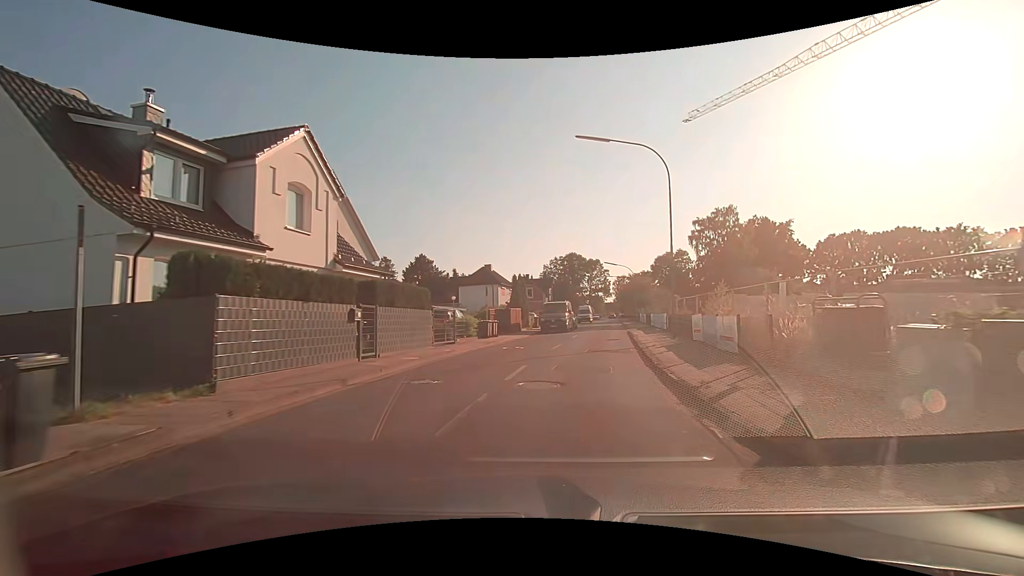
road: residential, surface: asphalt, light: Day
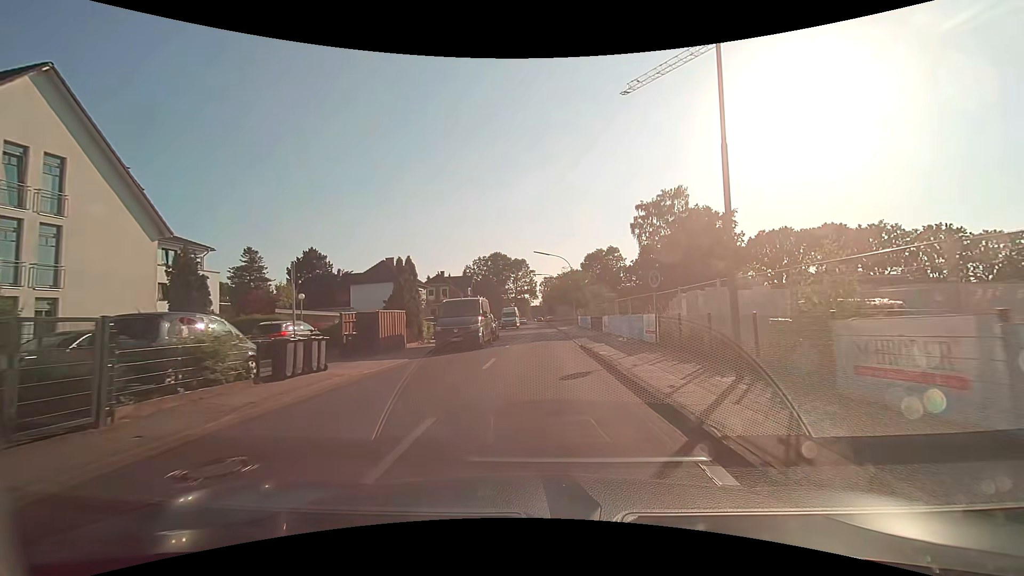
(+1.2, +15.1) m; +8°
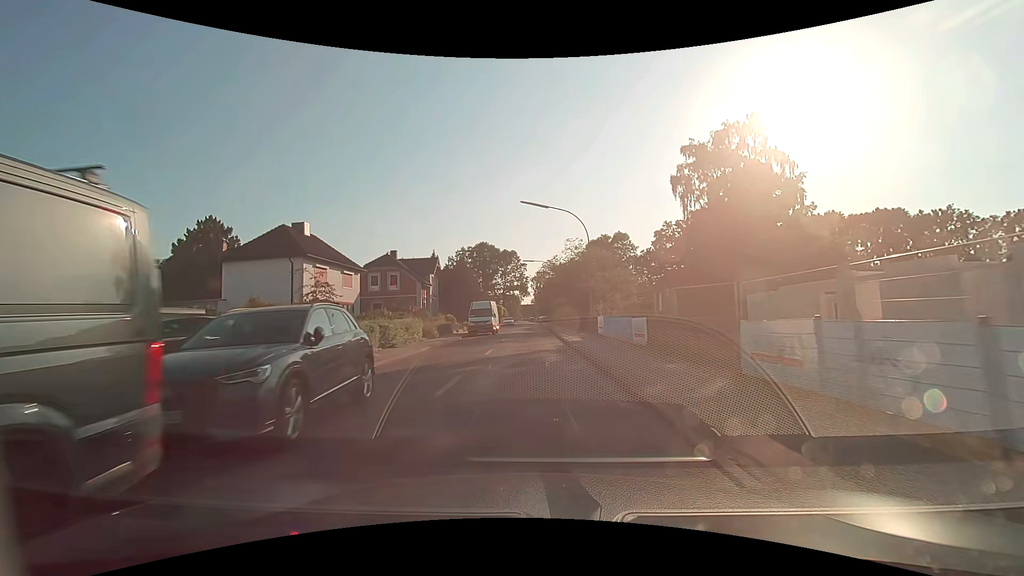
(+0.4, +23.0) m; +1°
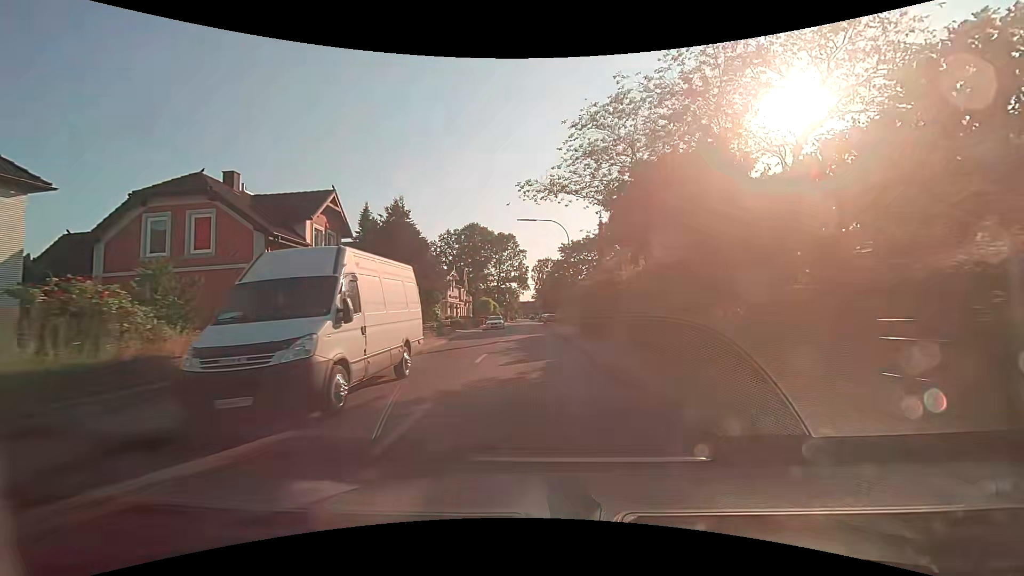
(-0.3, +30.6) m; 0°
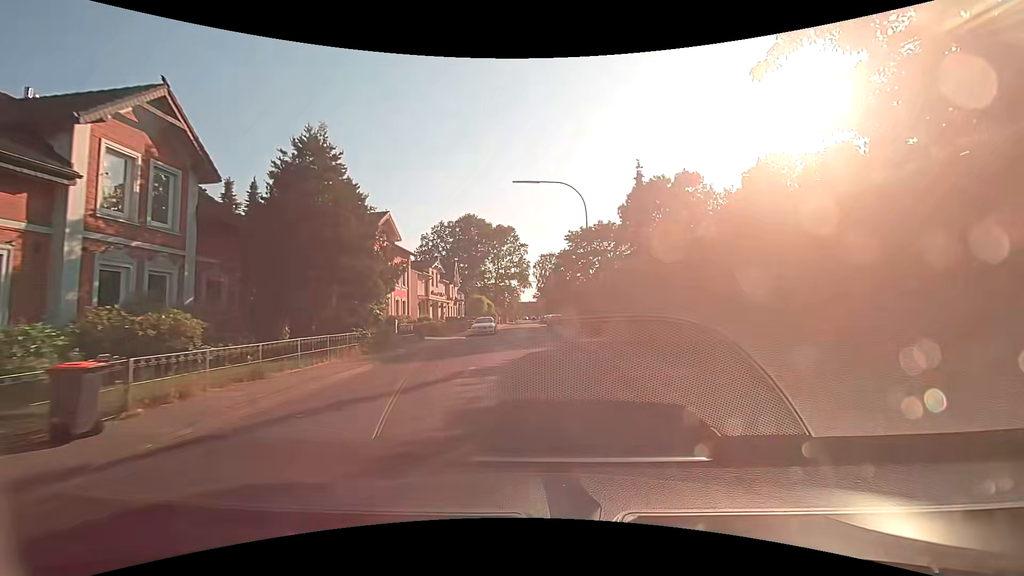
(-0.1, +12.8) m; -1°
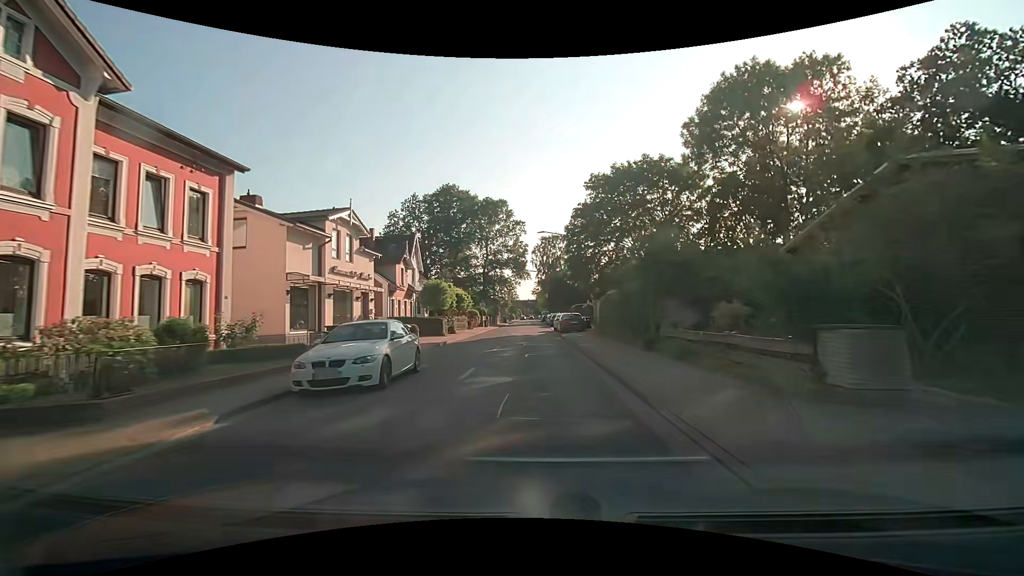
(+0.2, +27.2) m; +1°
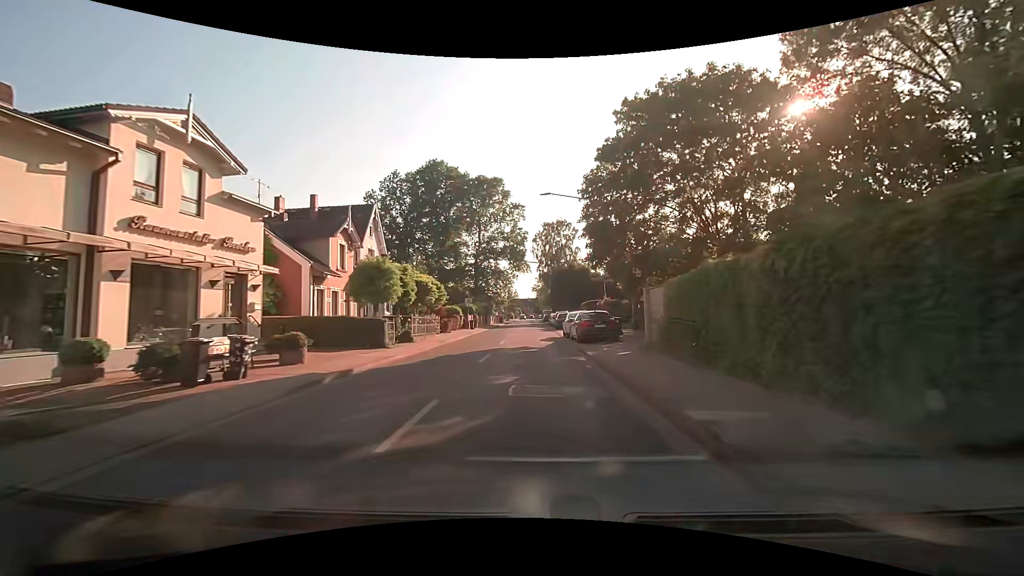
(0.0, +14.2) m; 0°
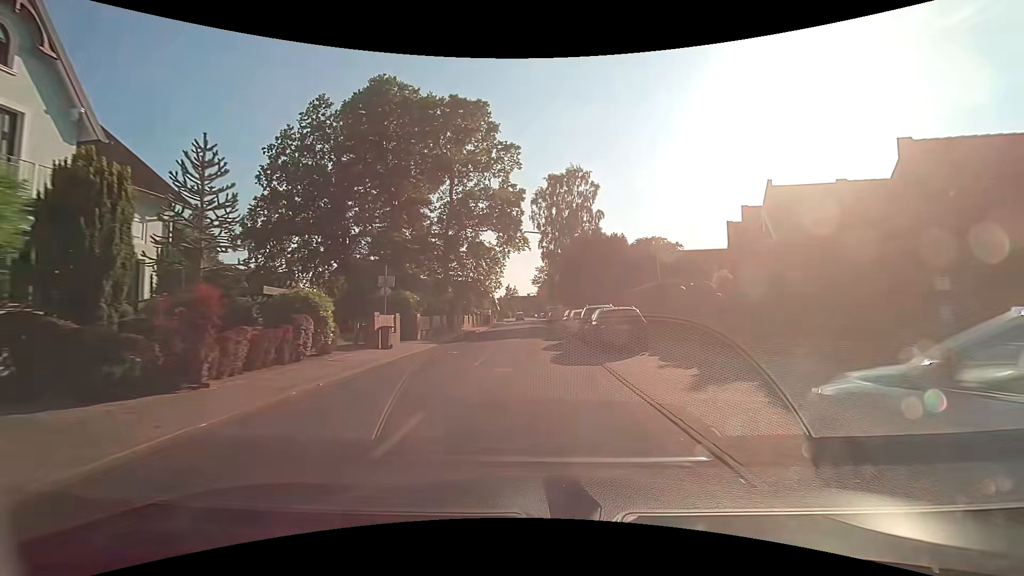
(-0.1, +28.2) m; 0°
(0, +10) (0, +20) (0, +30) (0, +40) (0, +50) (0, +60) (0, +70) (0, +80) (0, +90) (0, +100) m
